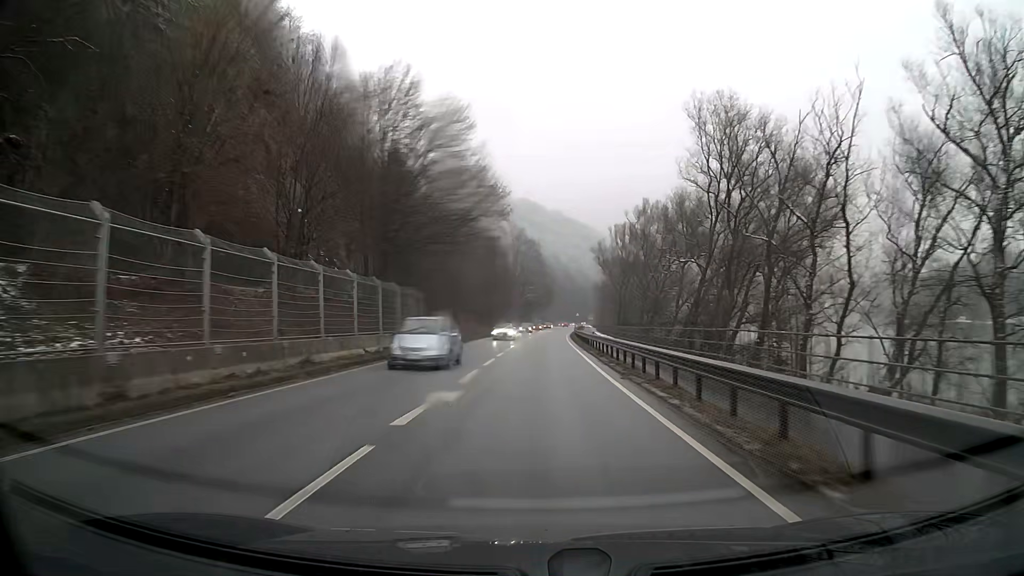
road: primary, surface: asphalt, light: Day
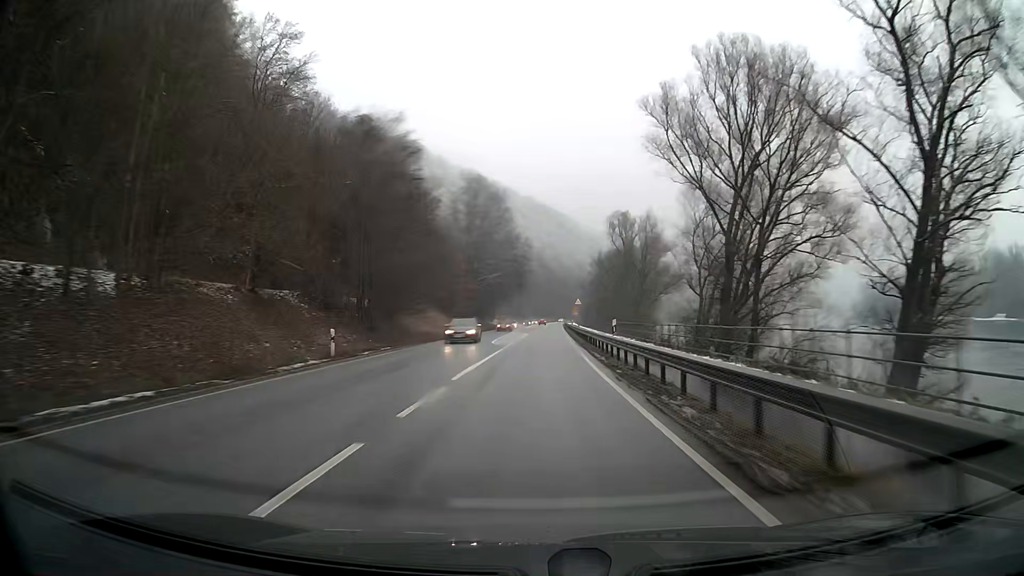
(+1.3, +60.3) m; +2°
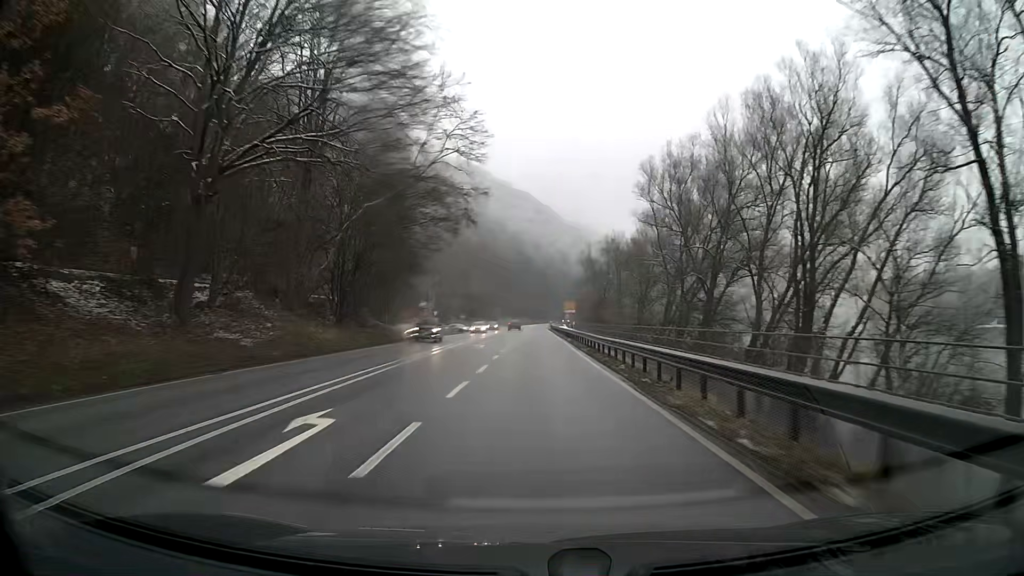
(+1.4, +77.4) m; +2°
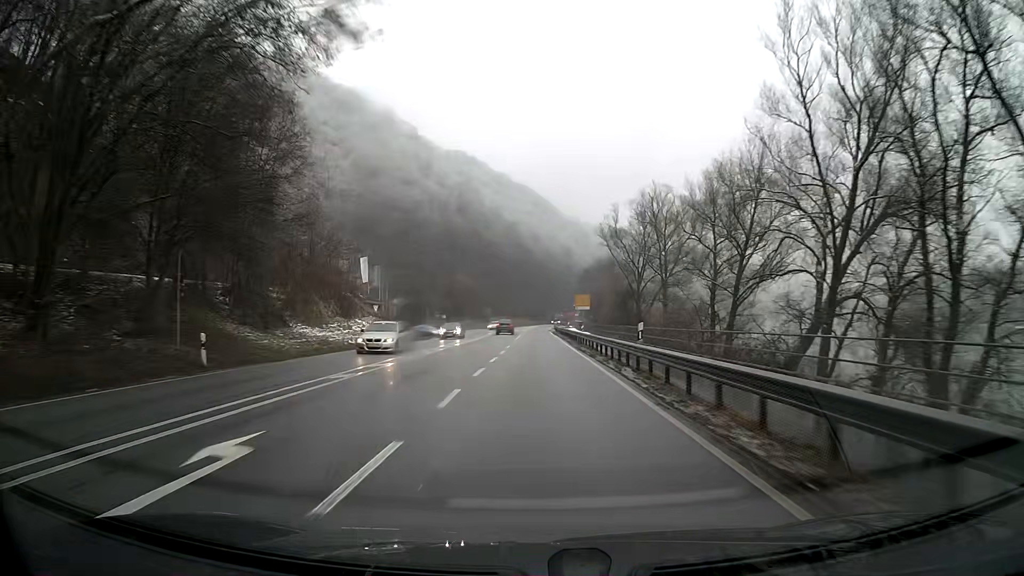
(0.0, +31.3) m; 0°
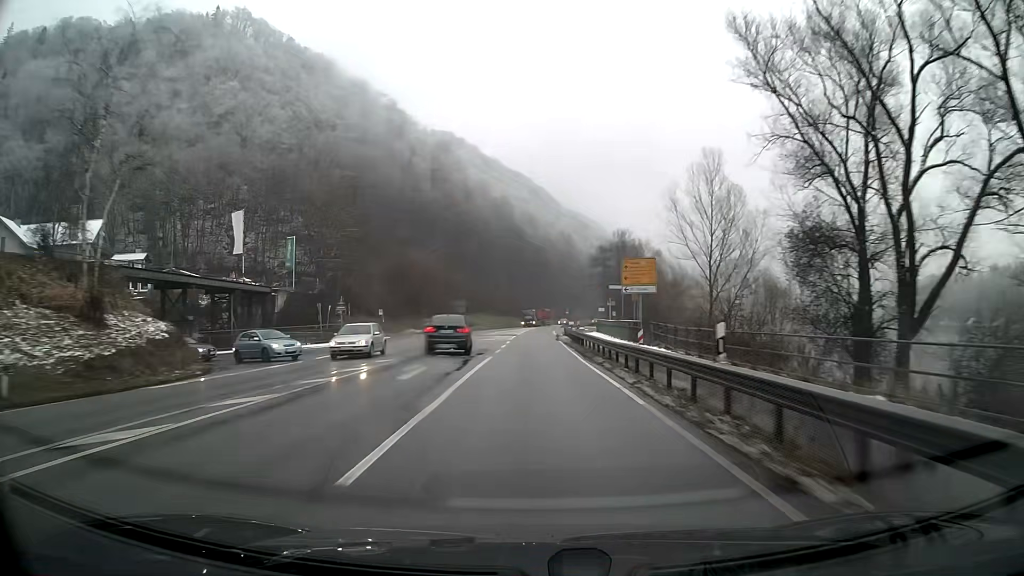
(+0.2, +47.1) m; +1°
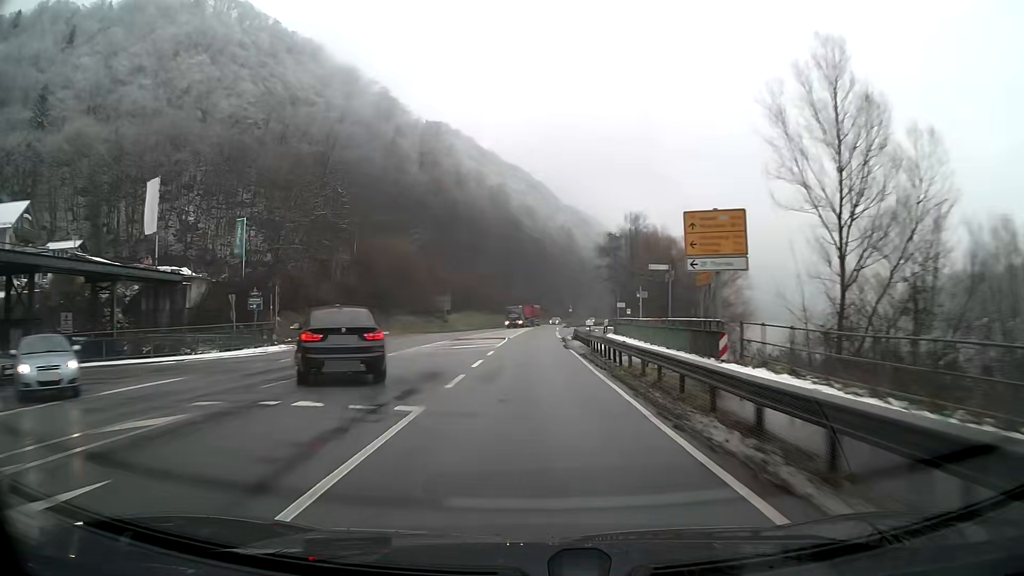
(0.0, +15.7) m; 0°
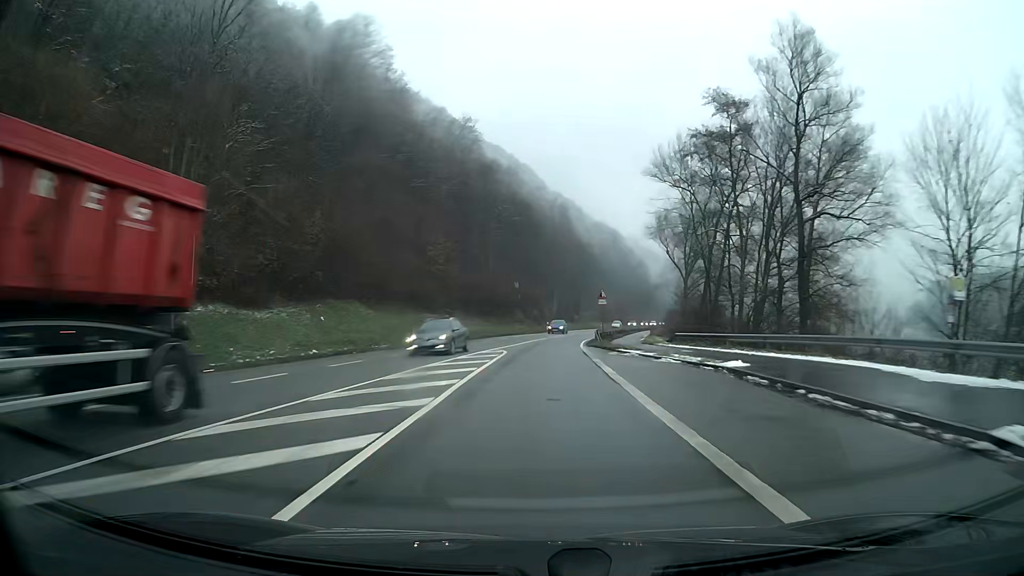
(+0.5, +63.1) m; +2°
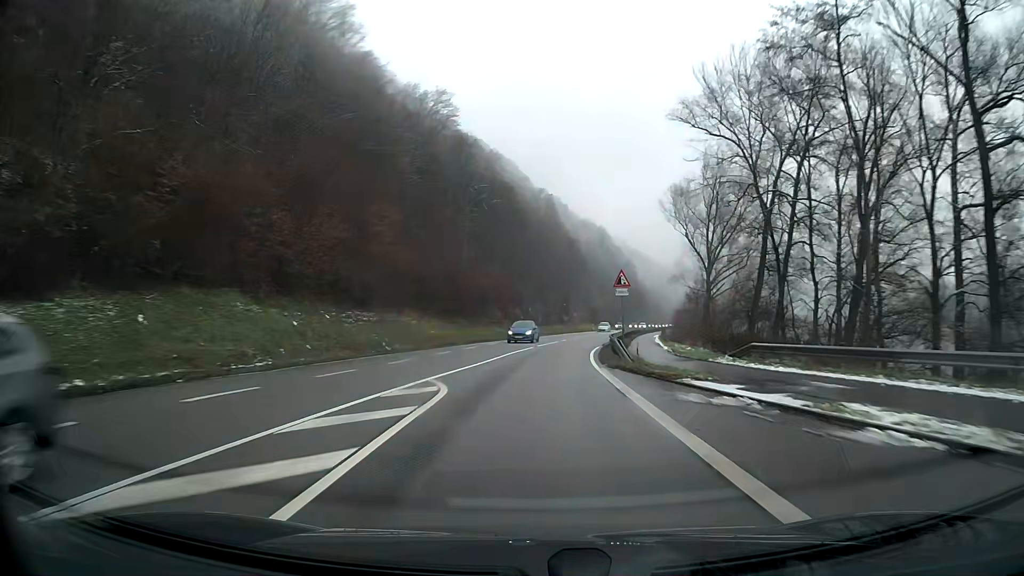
(+0.2, +15.8) m; +2°
(0, +10) (+1, +20) (+1, +30) (+2, +40) (+4, +50) (+5, +60) (+7, +70) (+8, +79) (+10, +89) (+12, +99) m
